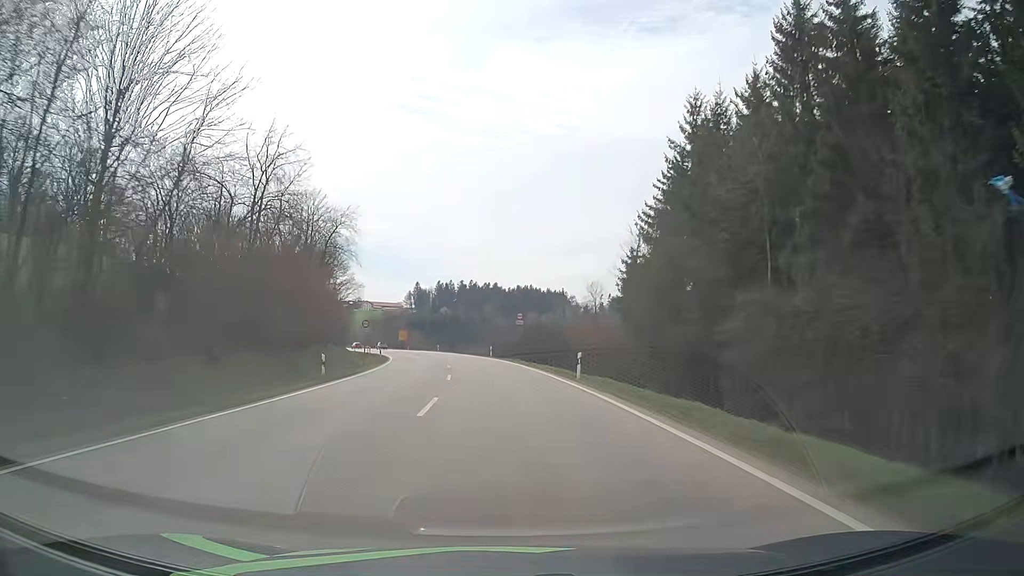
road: primary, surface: asphalt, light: Day
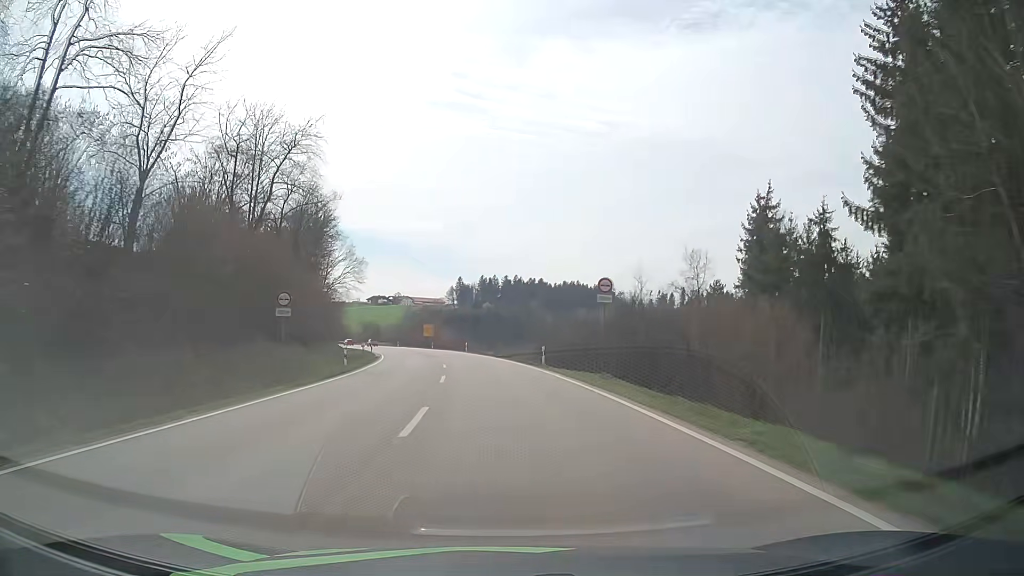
(-1.0, +27.1) m; -4°
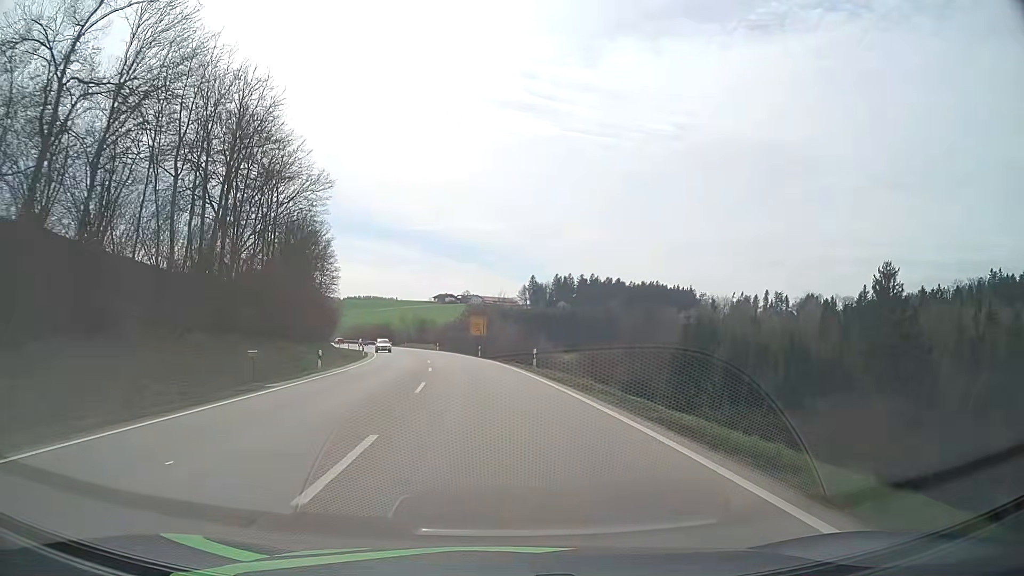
(-1.7, +39.9) m; -6°
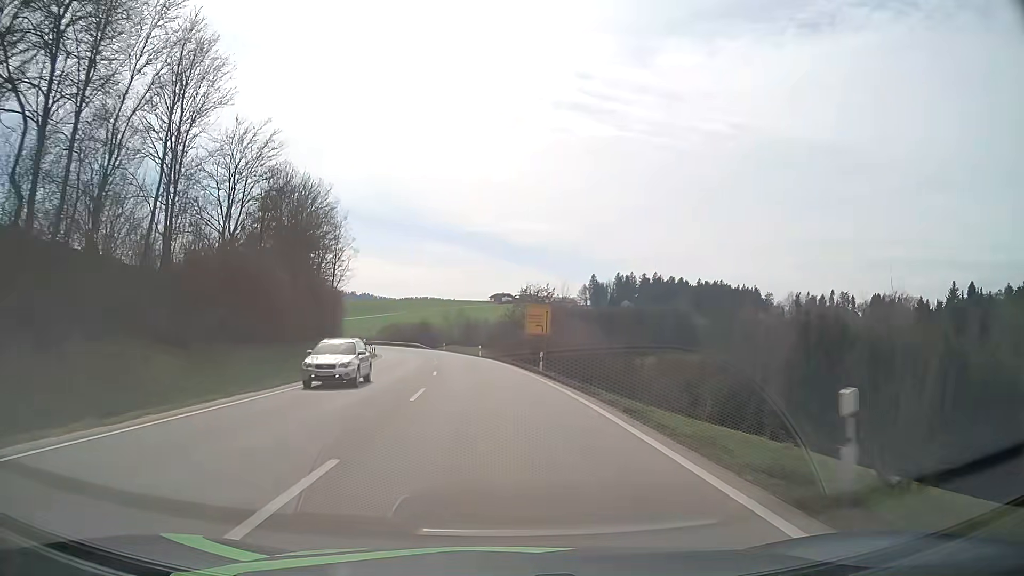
(-1.1, +26.1) m; -5°
